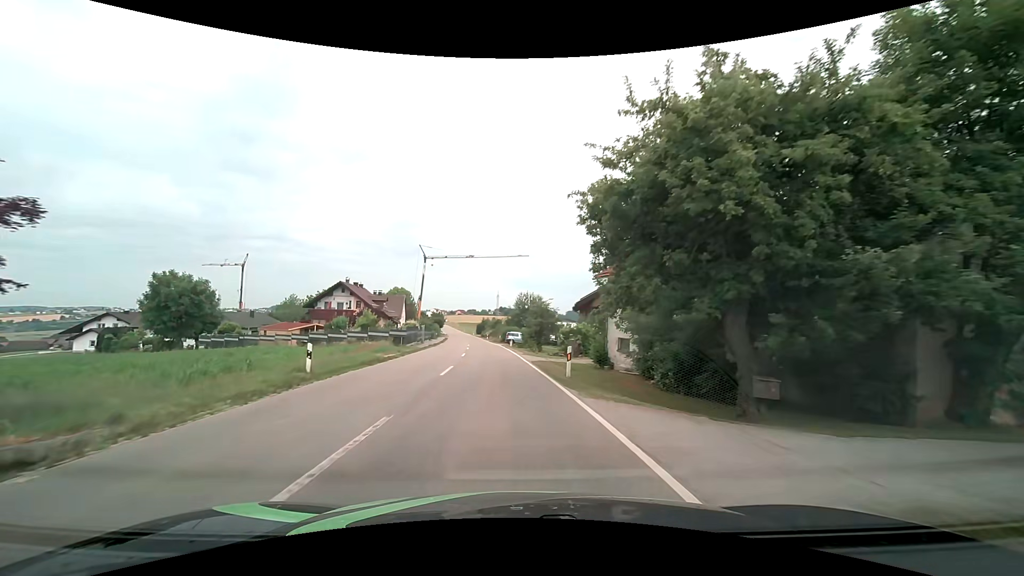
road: tertiary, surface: asphalt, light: Day
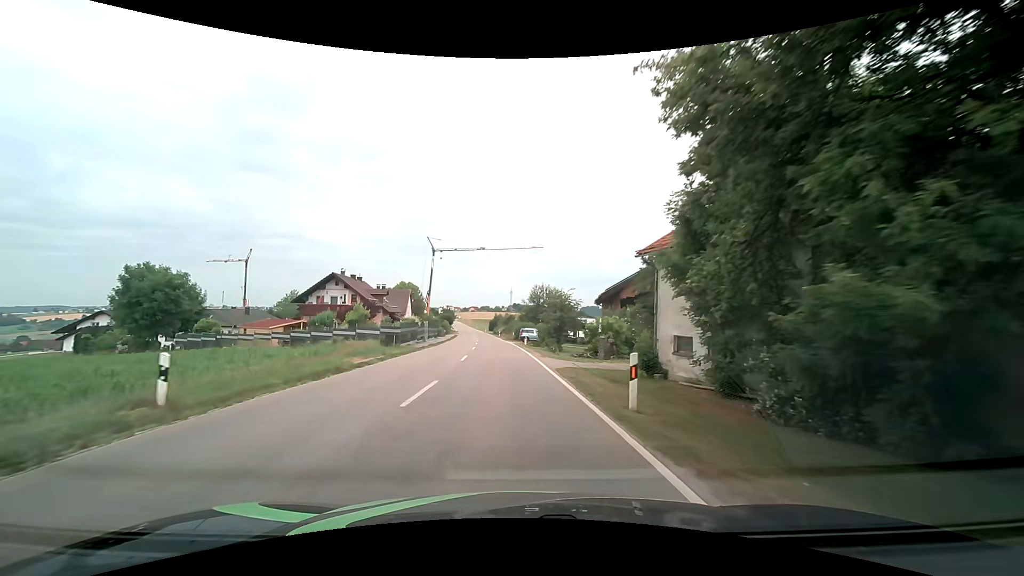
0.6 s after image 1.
(-0.1, +7.1) m; -2°
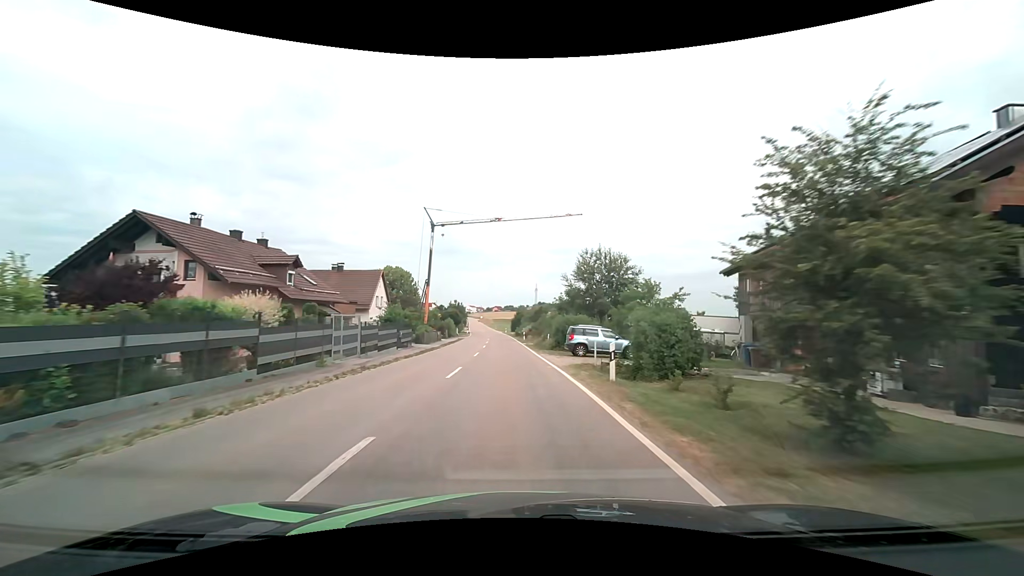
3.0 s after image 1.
(-0.9, +31.5) m; -3°
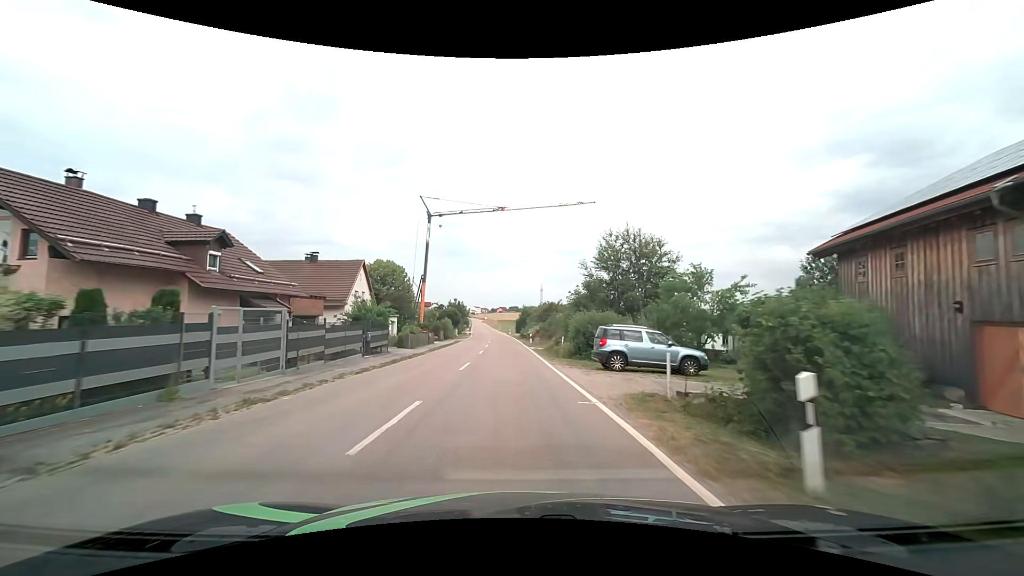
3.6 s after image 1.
(0.0, +8.4) m; -1°
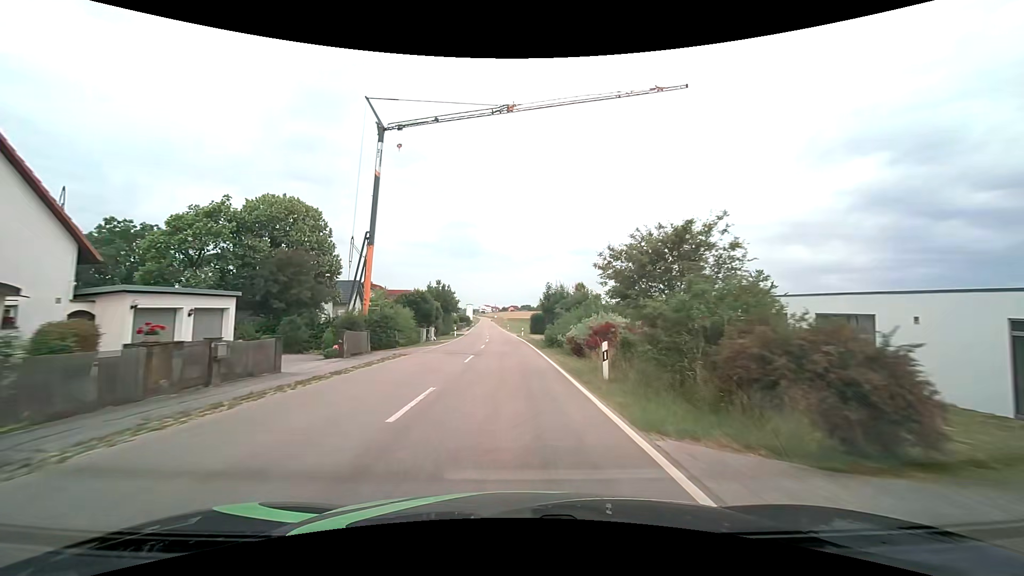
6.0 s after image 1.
(-0.5, +34.9) m; -1°
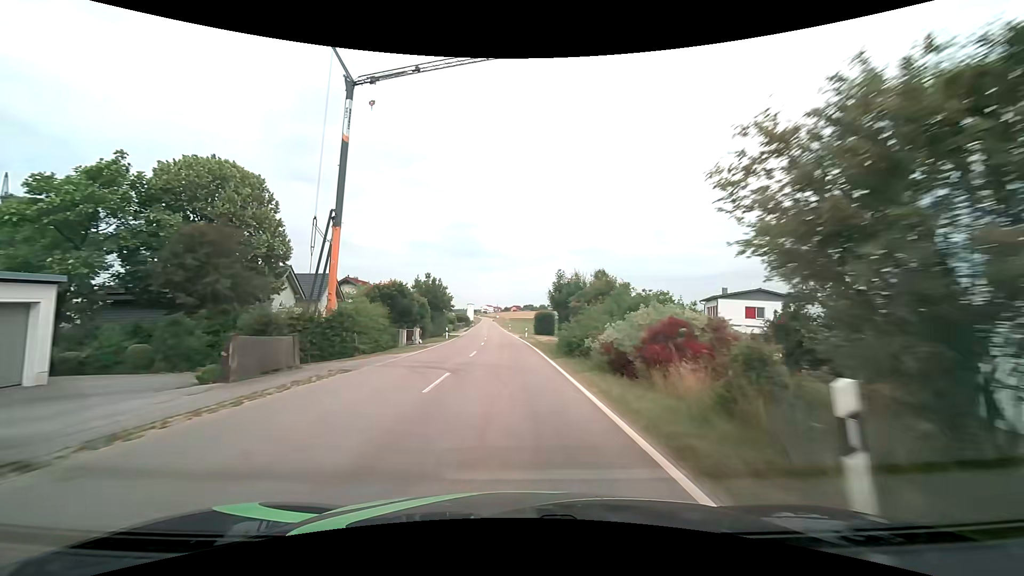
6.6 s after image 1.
(0.0, +8.9) m; 0°
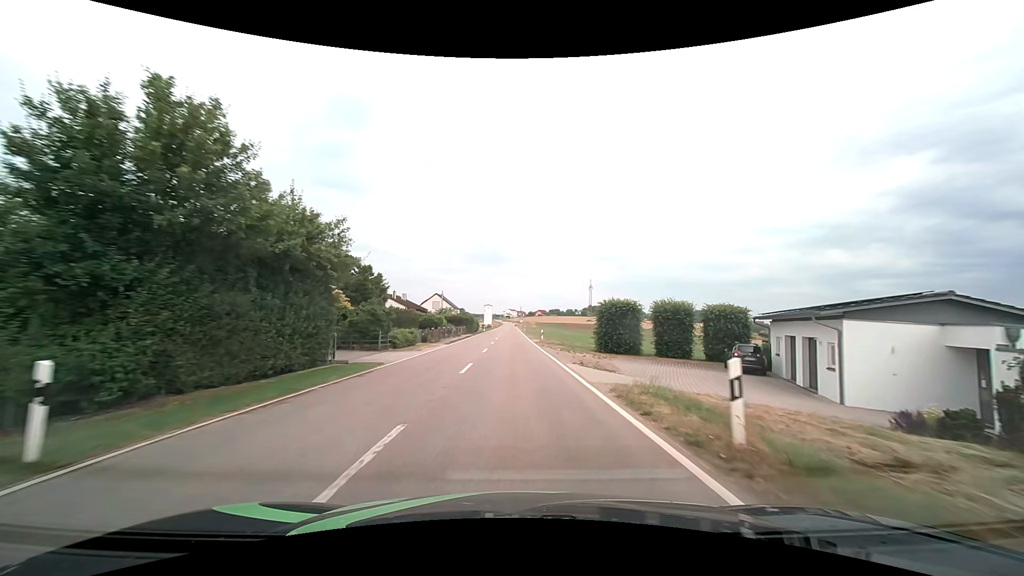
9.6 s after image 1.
(-1.3, +43.6) m; -3°
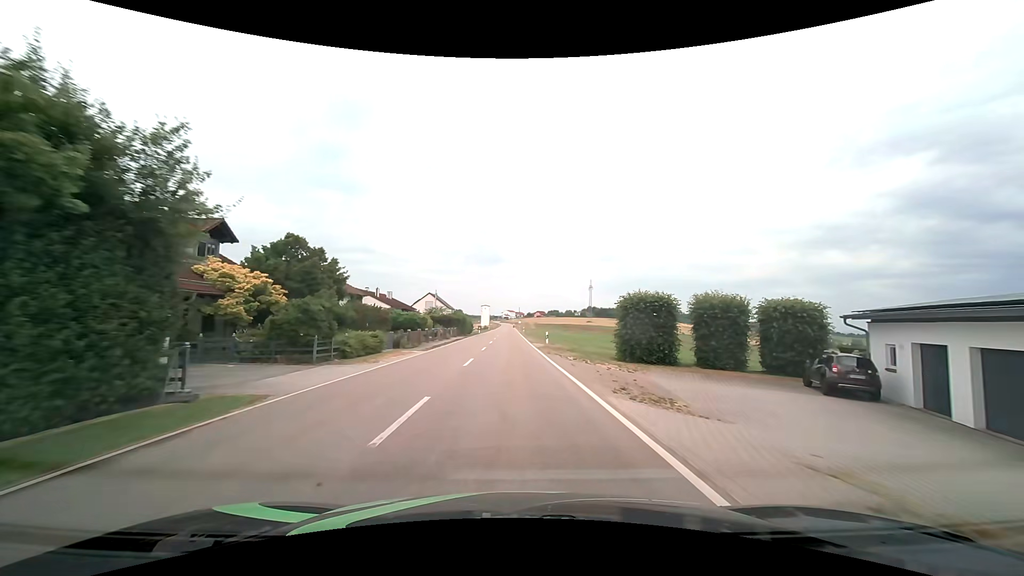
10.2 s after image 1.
(0.0, +8.7) m; 0°
(0, +10) (0, +20) (0, +30) (0, +40) (-1, +50) (-1, +60) (-1, +70) (-1, +80) (-1, +90) (-1, +100) m
